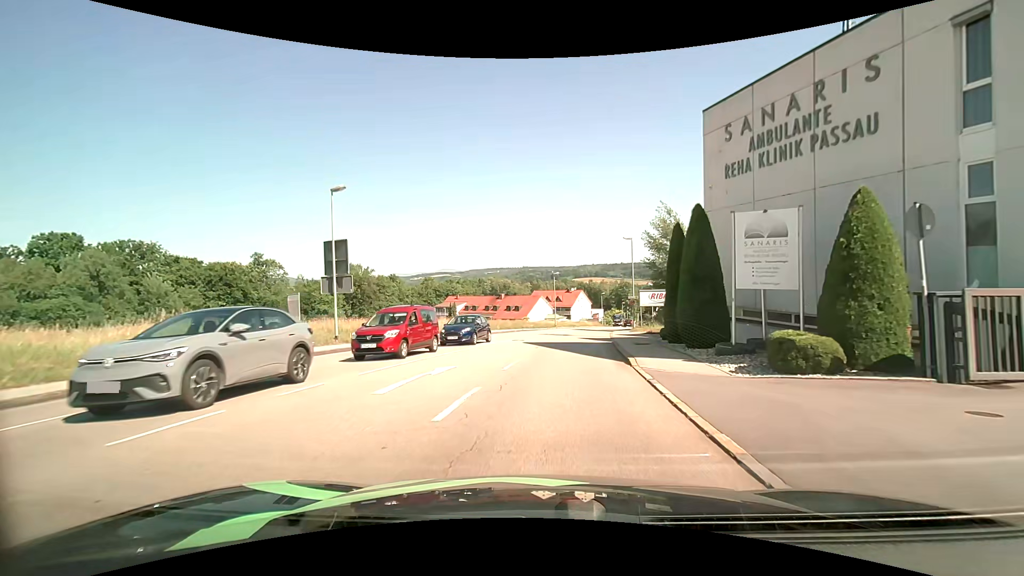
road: tertiary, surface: asphalt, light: Day
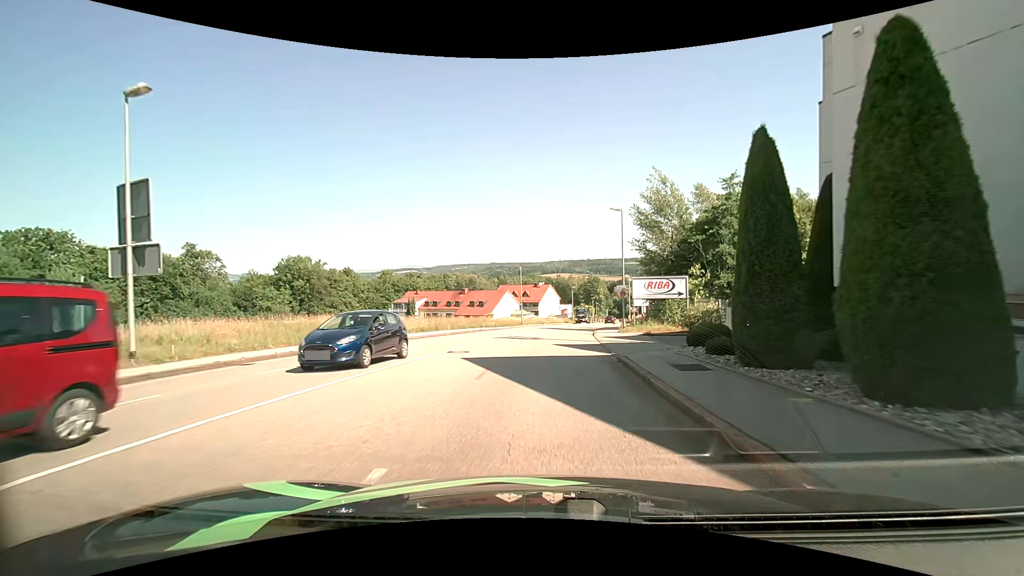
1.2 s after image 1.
(+0.3, +10.9) m; +3°
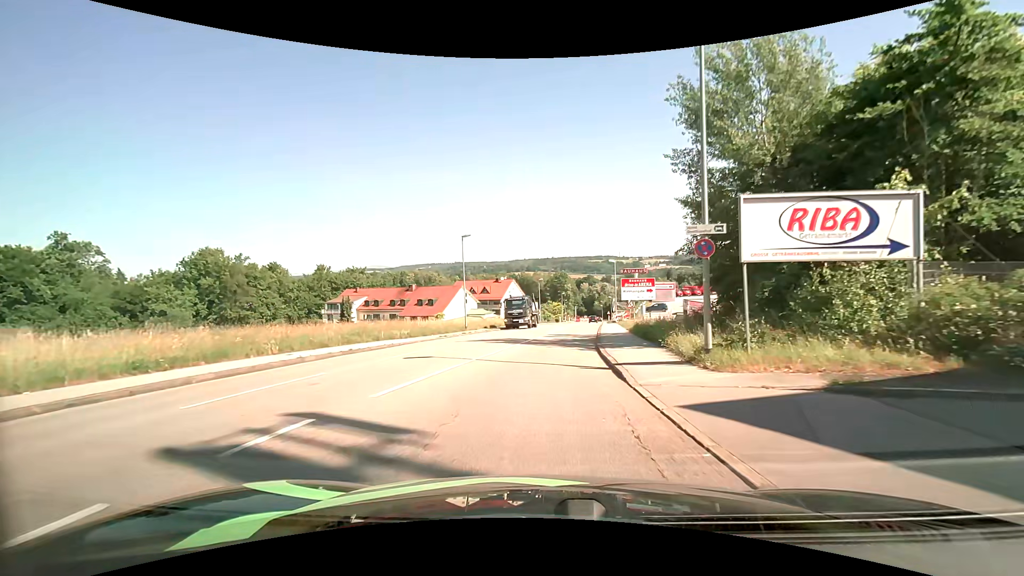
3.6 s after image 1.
(+1.0, +21.9) m; +4°
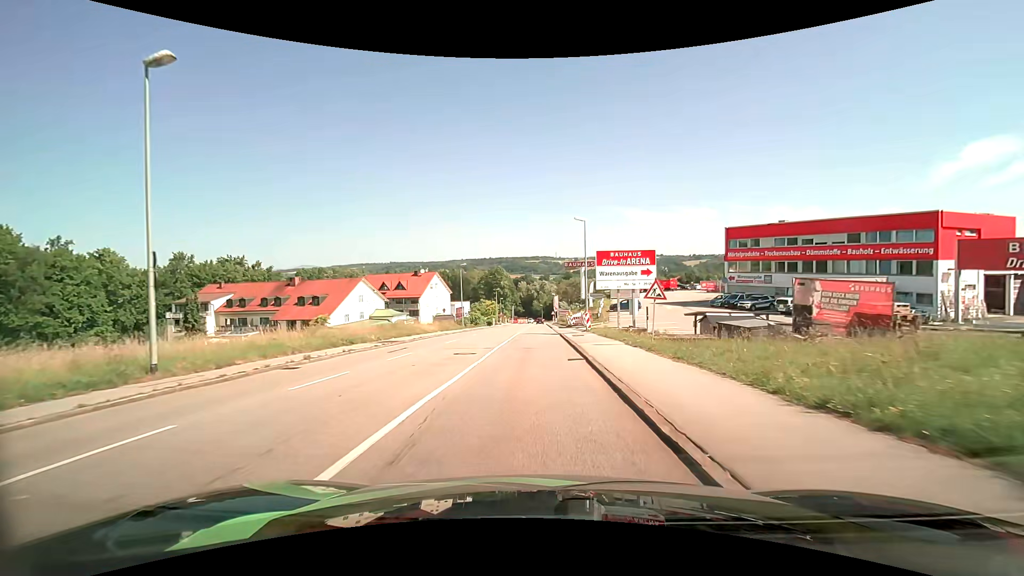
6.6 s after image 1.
(+1.6, +29.0) m; +7°
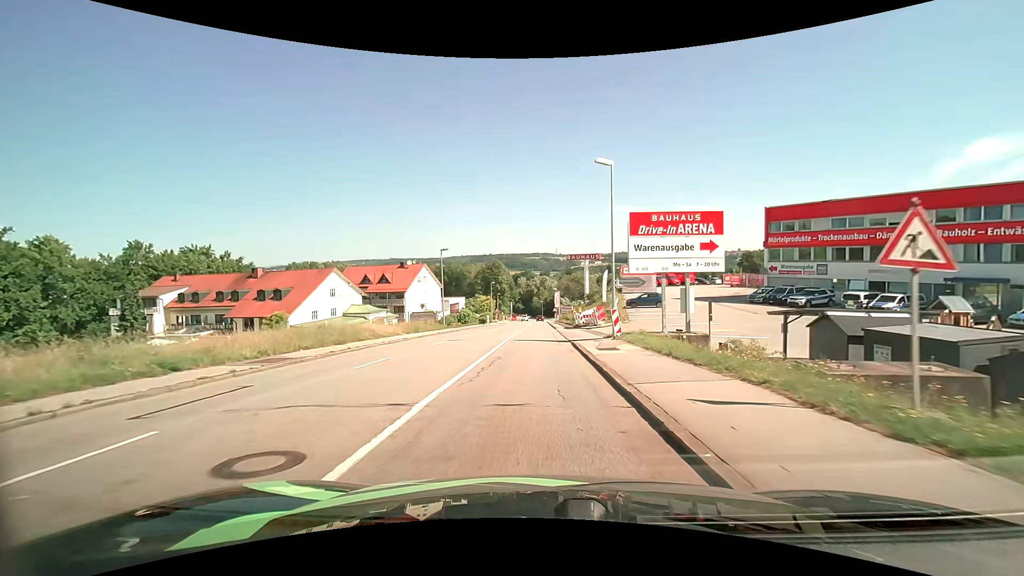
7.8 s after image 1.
(+0.1, +12.5) m; 0°
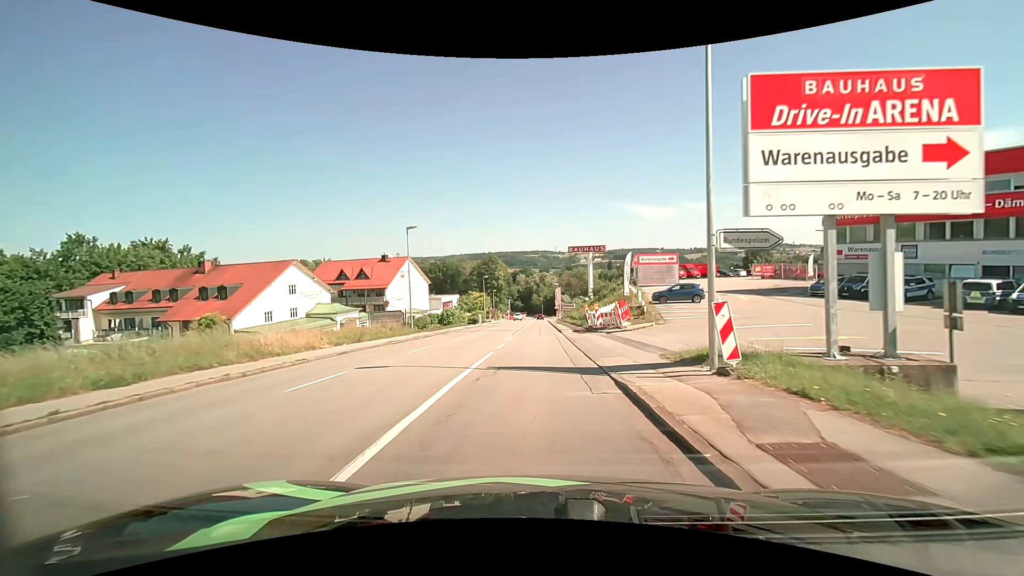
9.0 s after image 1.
(0.0, +12.6) m; 0°
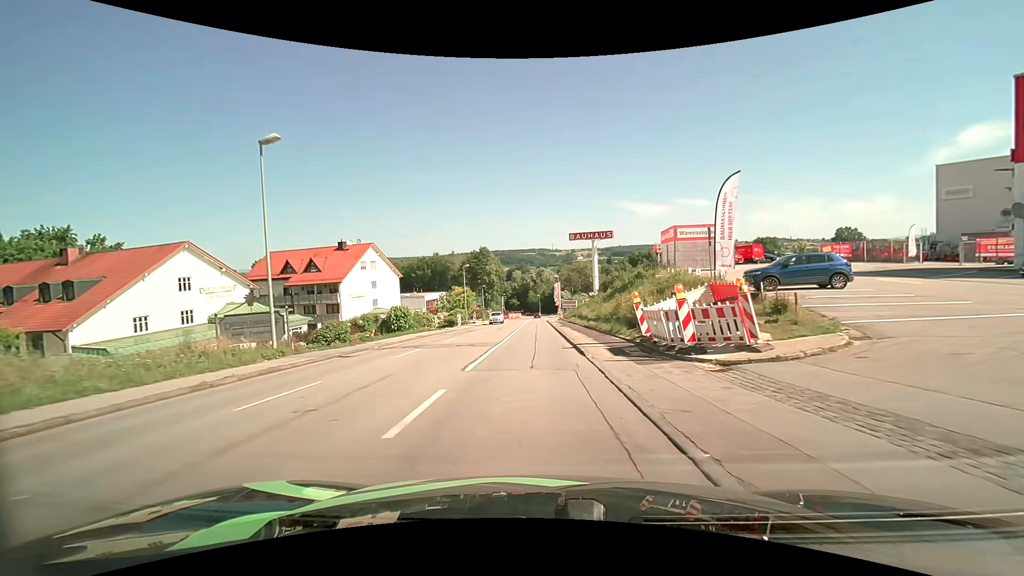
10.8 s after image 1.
(+0.1, +19.4) m; 0°
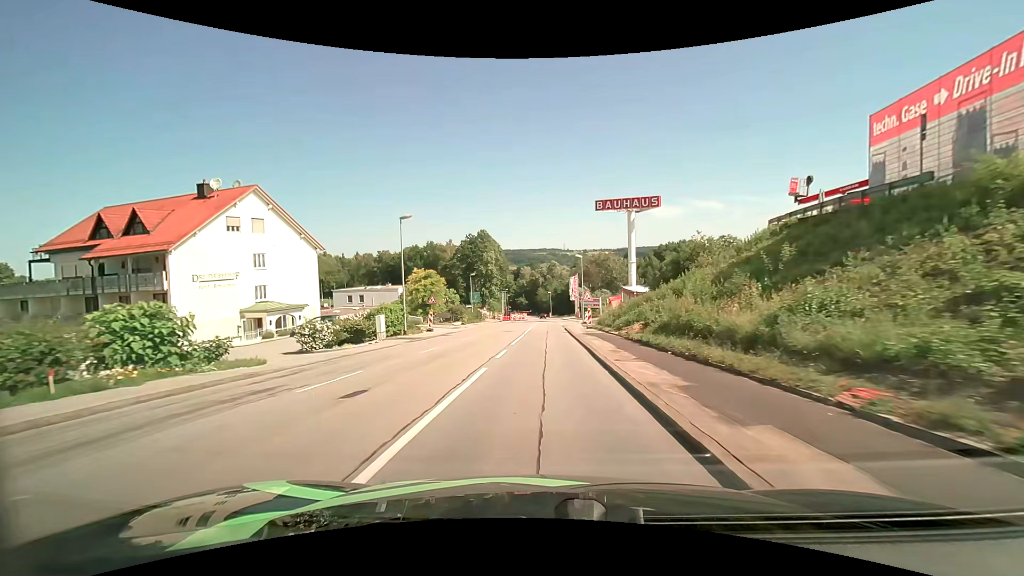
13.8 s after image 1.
(0.0, +34.6) m; -1°
(0, +10) (0, +20) (0, +30) (+1, +40) (+1, +50) (+1, +60) (+1, +70) (+1, +80) (+1, +90) (+1, +100) m
